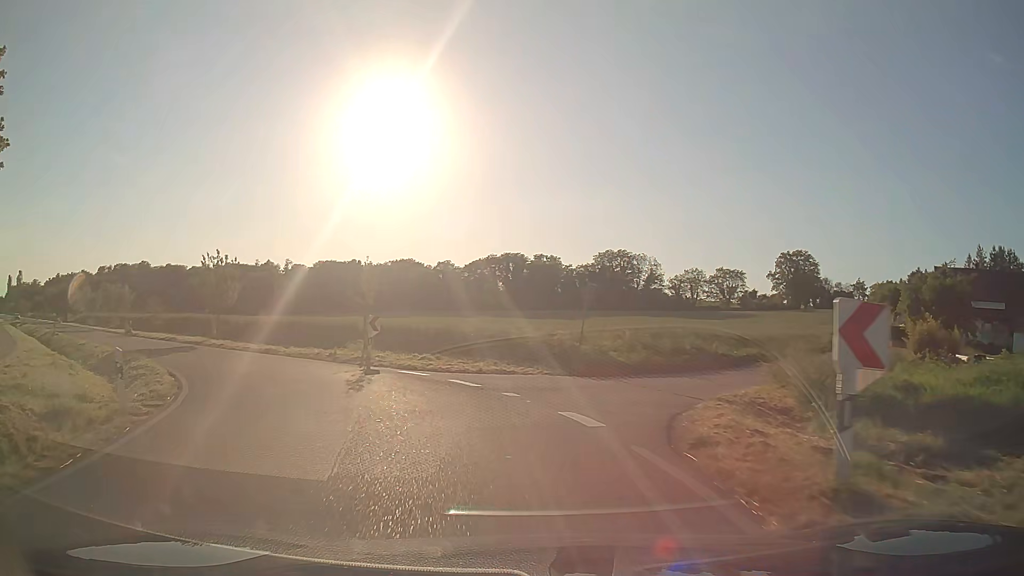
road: tertiary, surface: asphalt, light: Day
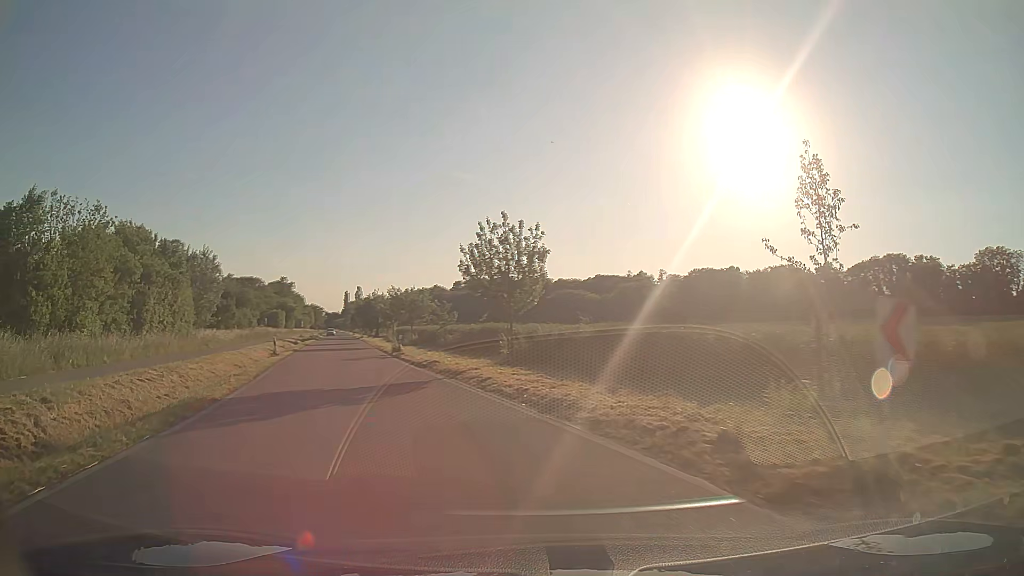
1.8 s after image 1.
(-4.3, +17.0) m; -31°
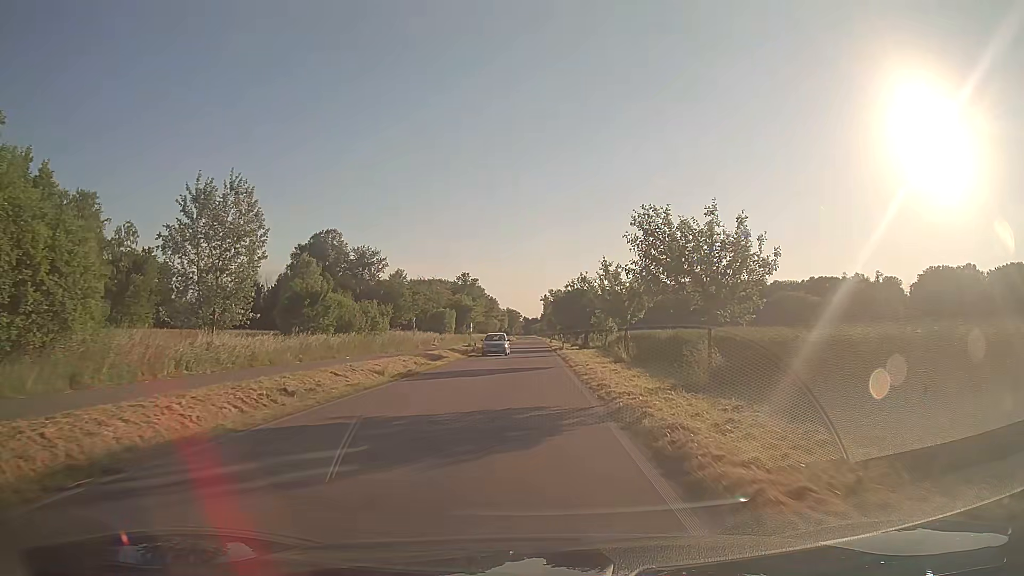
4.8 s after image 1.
(-9.0, +35.1) m; -18°
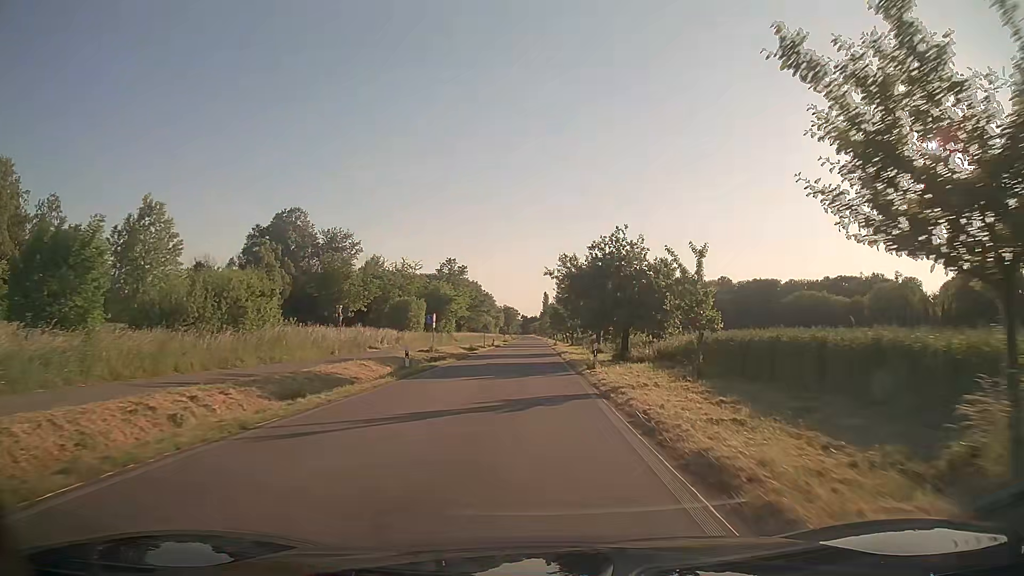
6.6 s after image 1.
(+0.1, +27.3) m; 0°
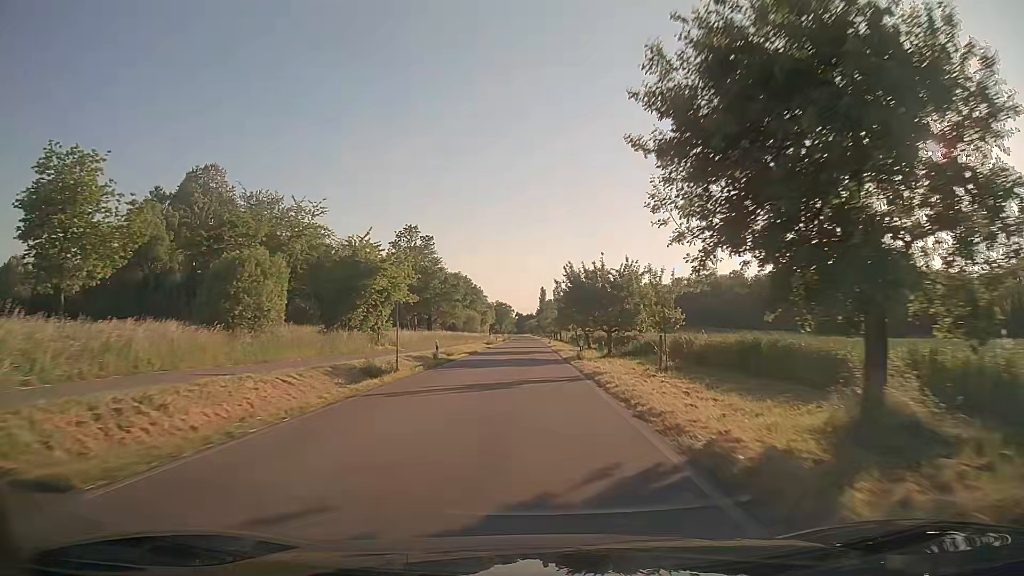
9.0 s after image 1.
(+0.1, +41.9) m; 0°
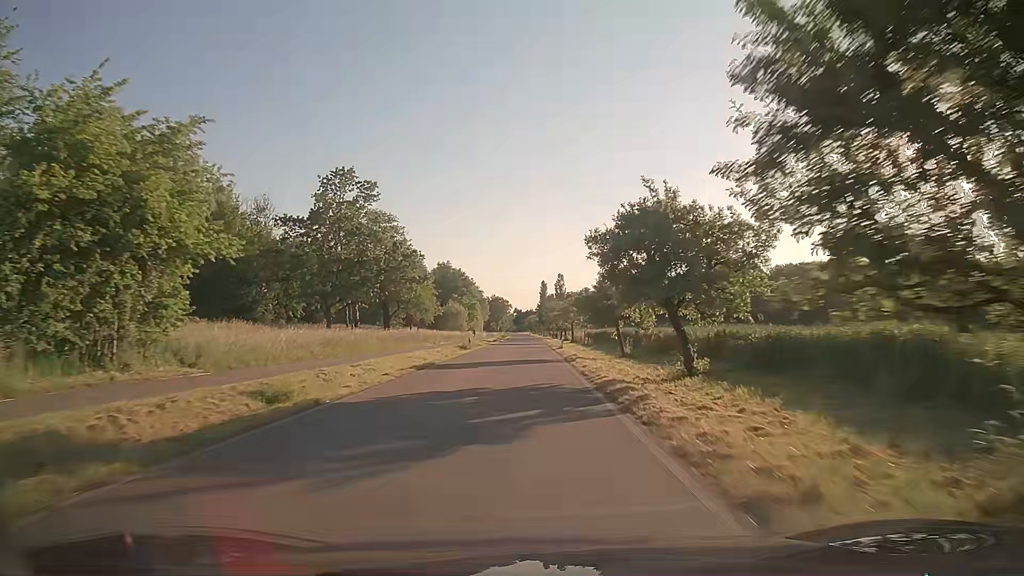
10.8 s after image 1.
(+0.1, +35.0) m; 0°
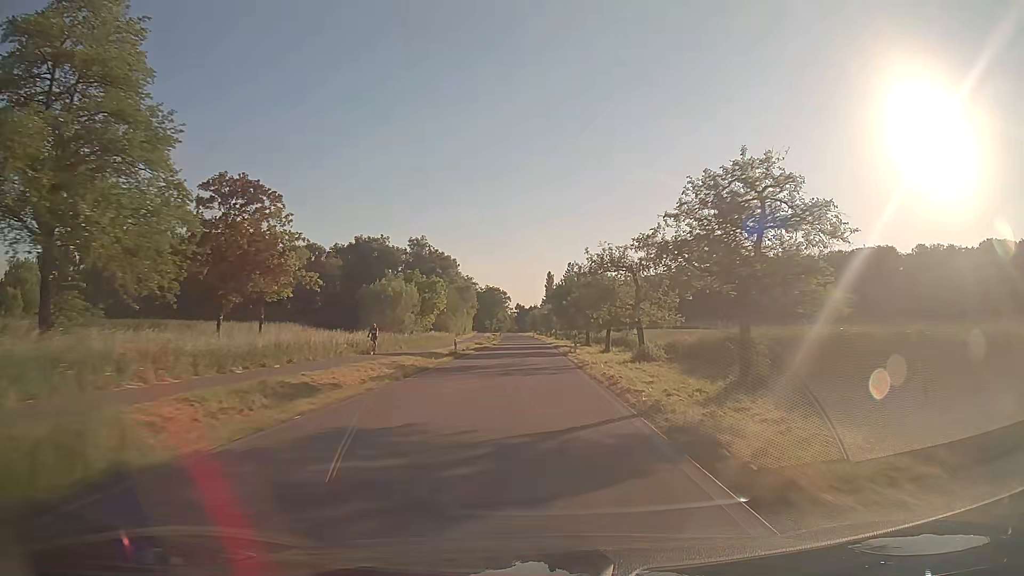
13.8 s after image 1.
(0.0, +63.7) m; 0°
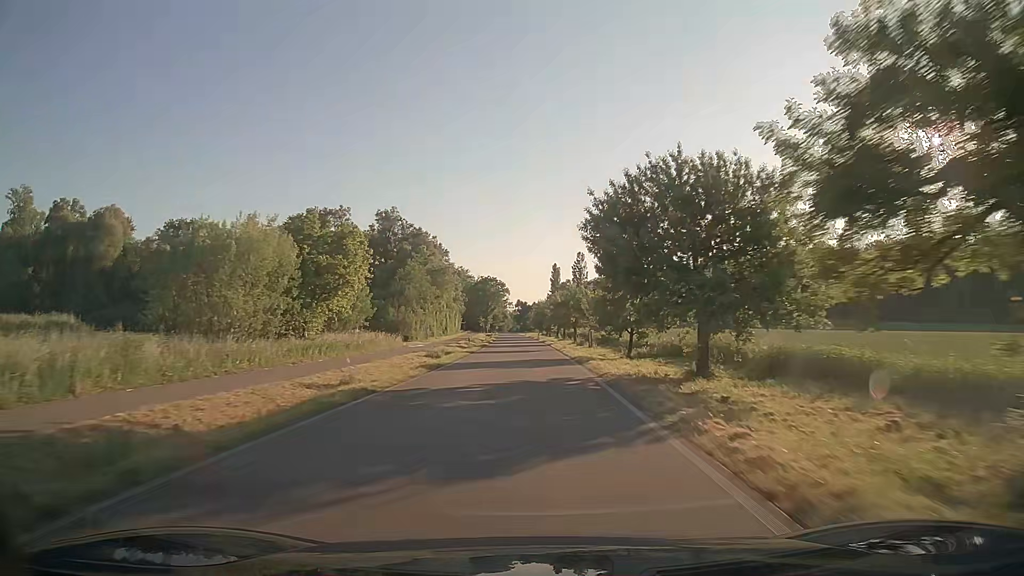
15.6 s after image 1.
(-0.1, +40.8) m; 0°
(0, +10) (0, +20) (0, +30) (0, +40) (0, +50) (-1, +60) (-1, +70) (-1, +80) (-2, +90) (-2, +100) m
